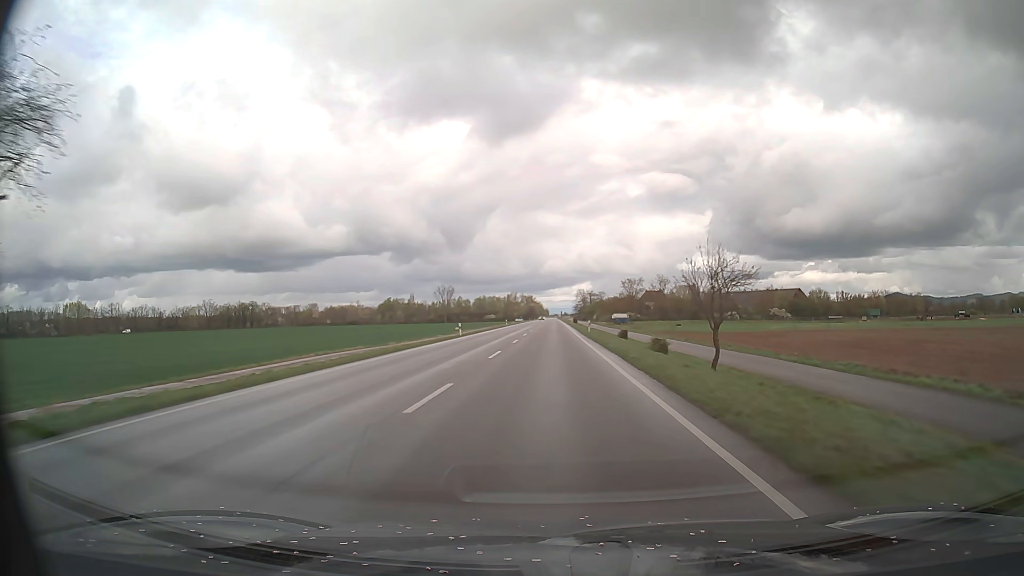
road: primary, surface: asphalt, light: Day
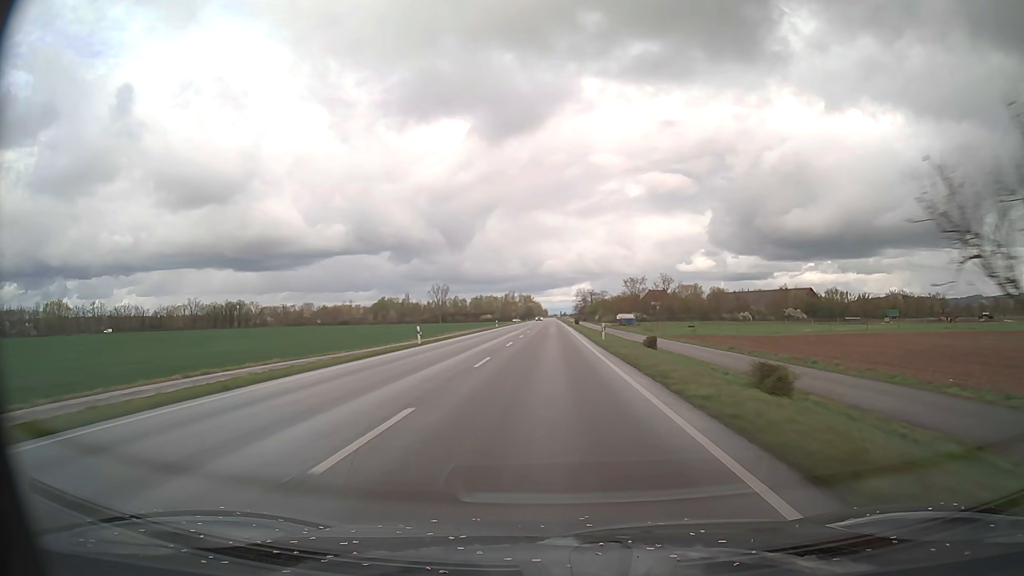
(0.0, +15.7) m; 0°
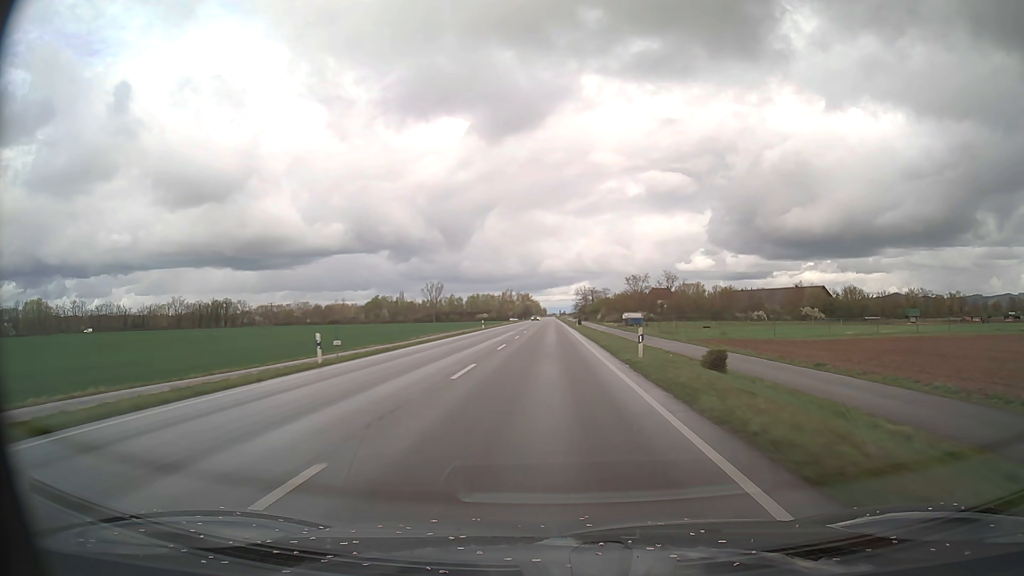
(0.0, +15.7) m; 0°
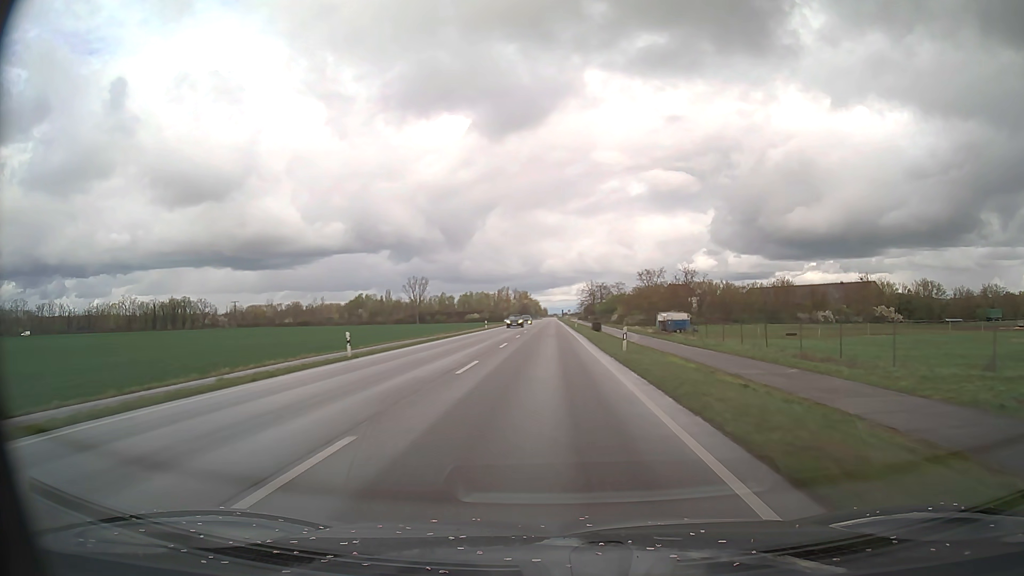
(0.0, +46.9) m; 0°
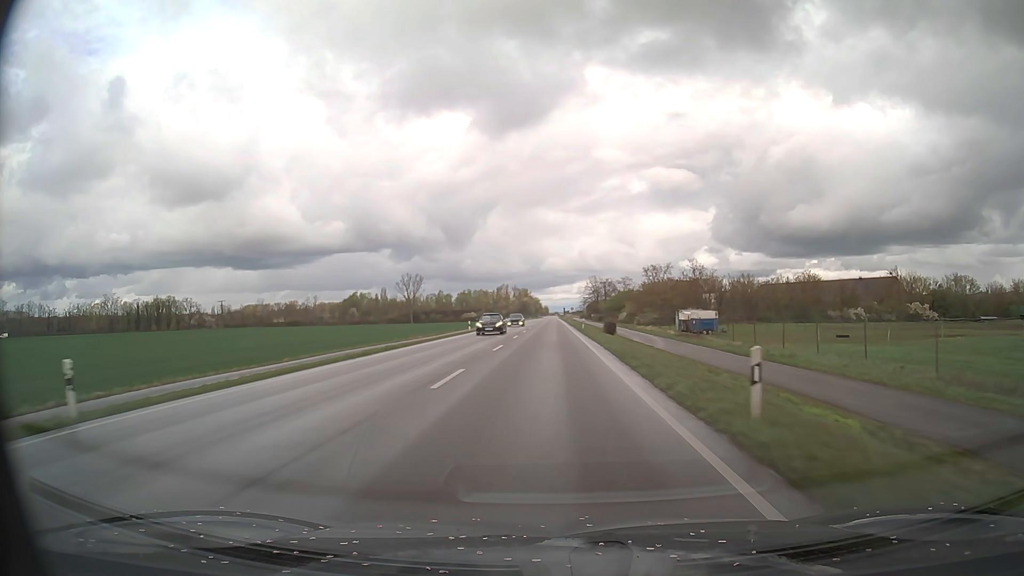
(0.0, +15.4) m; 0°
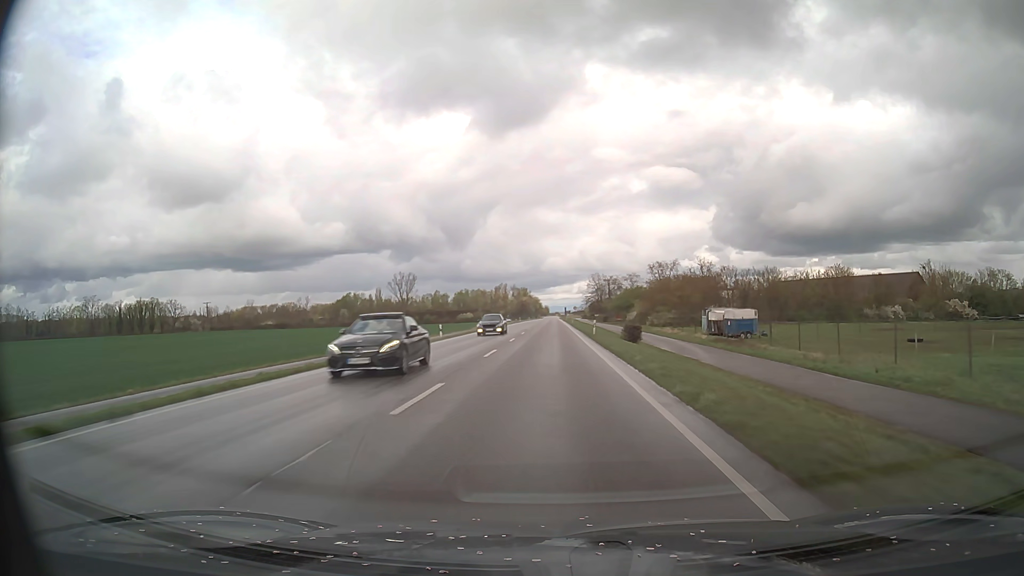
(0.0, +15.1) m; 0°
